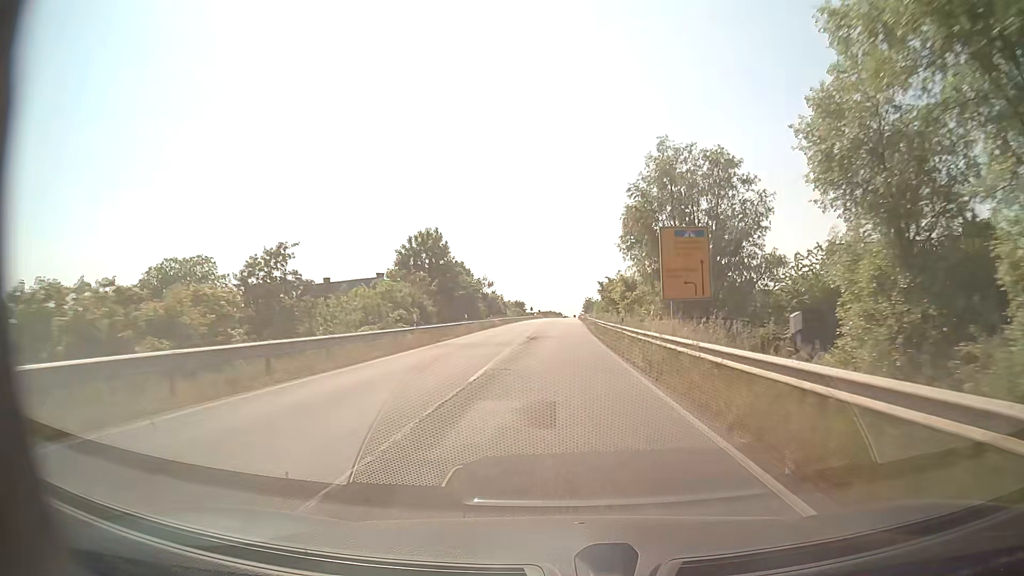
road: secondary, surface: asphalt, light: Day
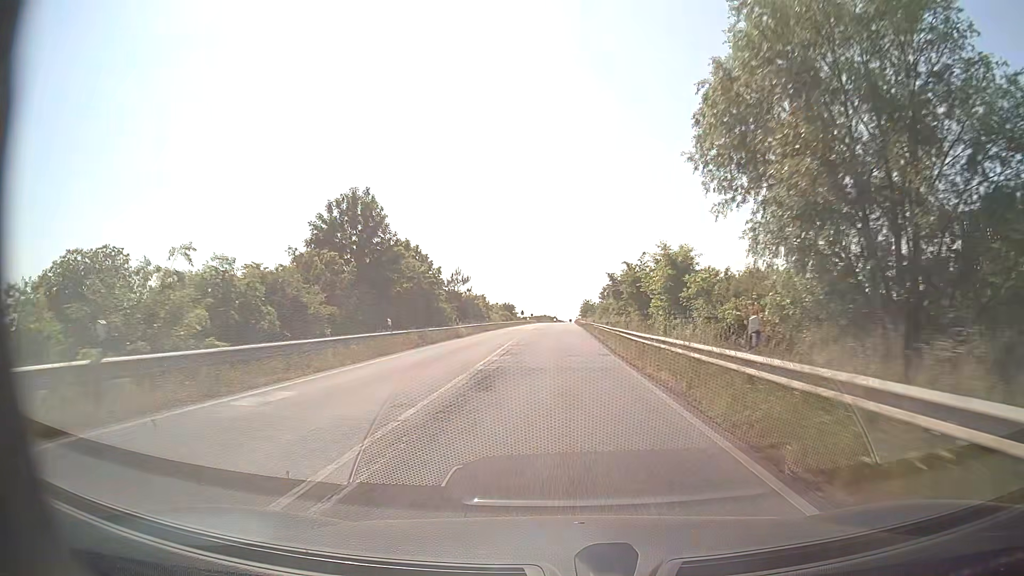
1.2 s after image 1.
(+0.2, +21.8) m; 0°
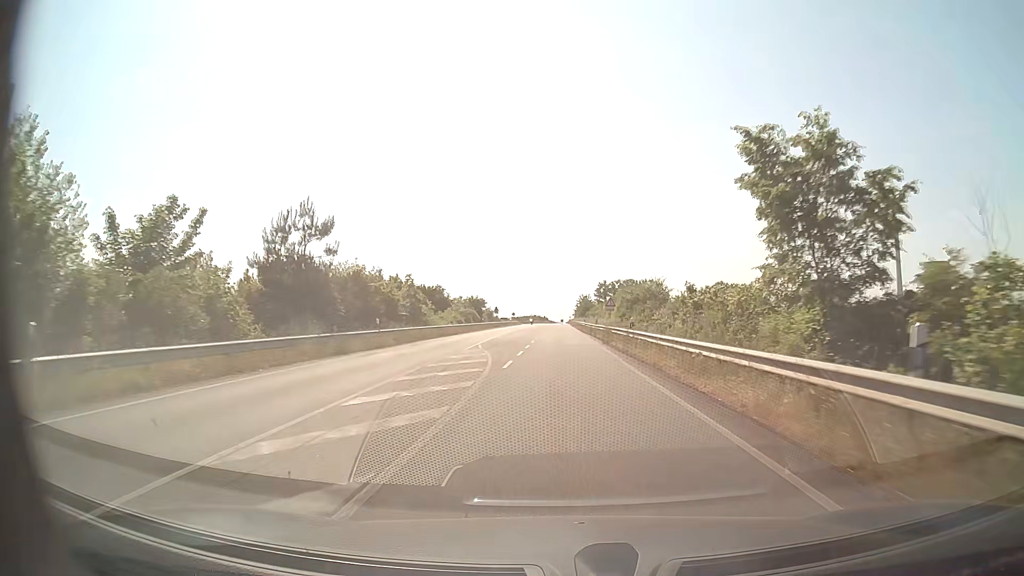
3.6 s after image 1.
(+0.5, +44.3) m; +1°
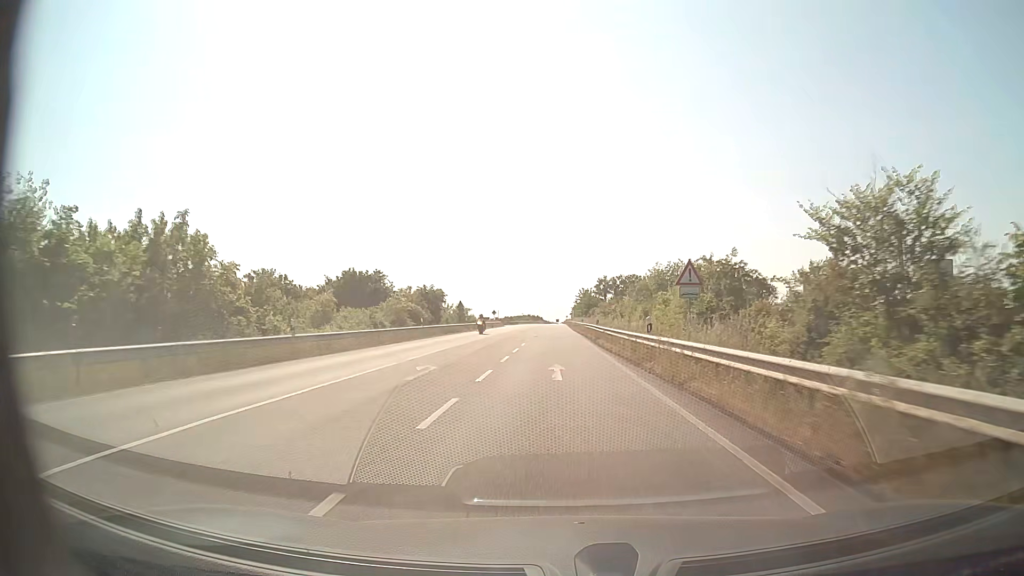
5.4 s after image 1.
(+0.1, +33.8) m; 0°
(0, +10) (0, +20) (0, +30) (0, +40) (0, +50) (0, +60) (0, +70) (0, +80) (0, +90) (0, +100) m
